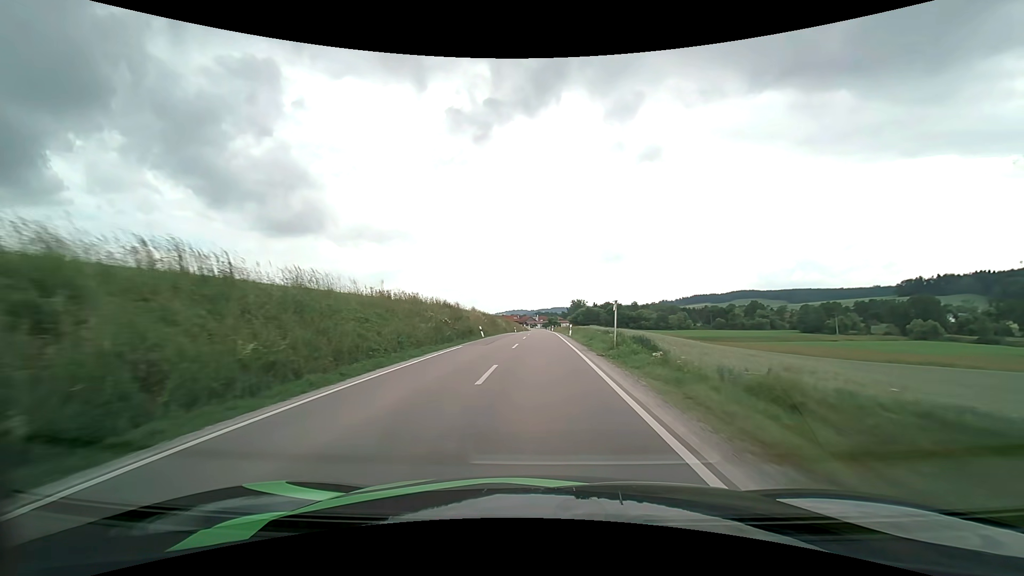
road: secondary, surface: asphalt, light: Day
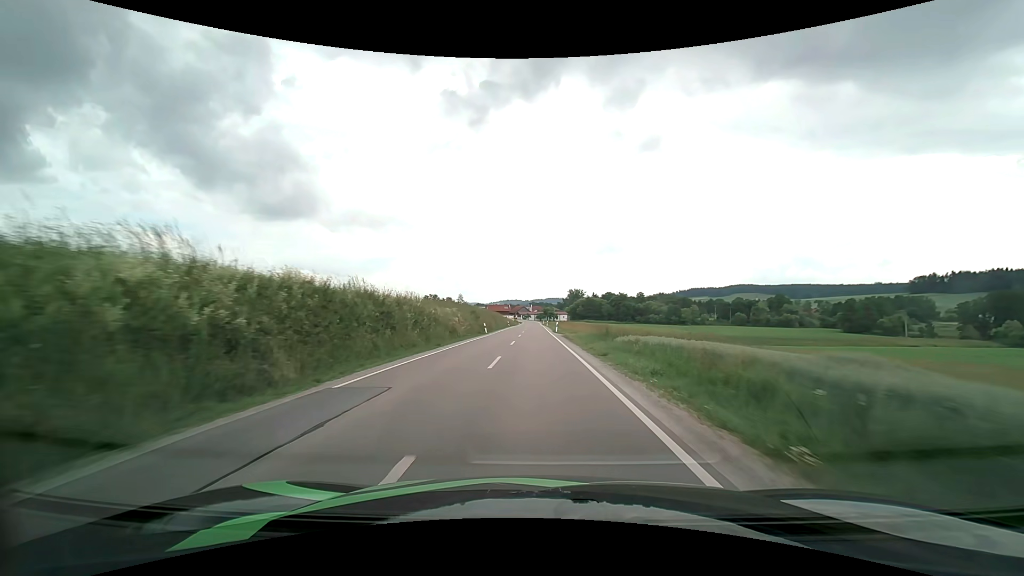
(+0.2, +45.3) m; +1°
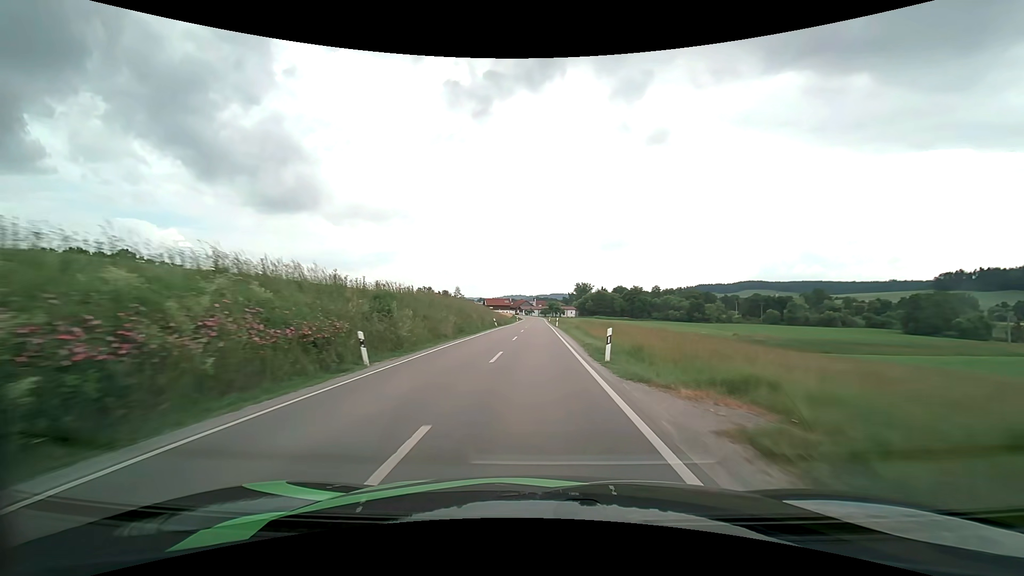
(-0.1, +35.0) m; -1°
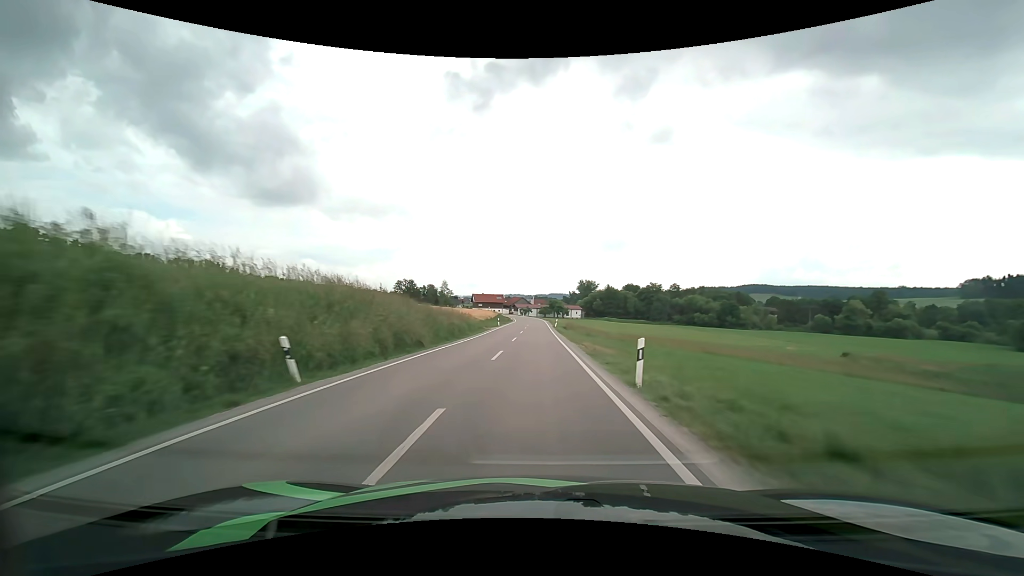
(0.0, +47.2) m; 0°
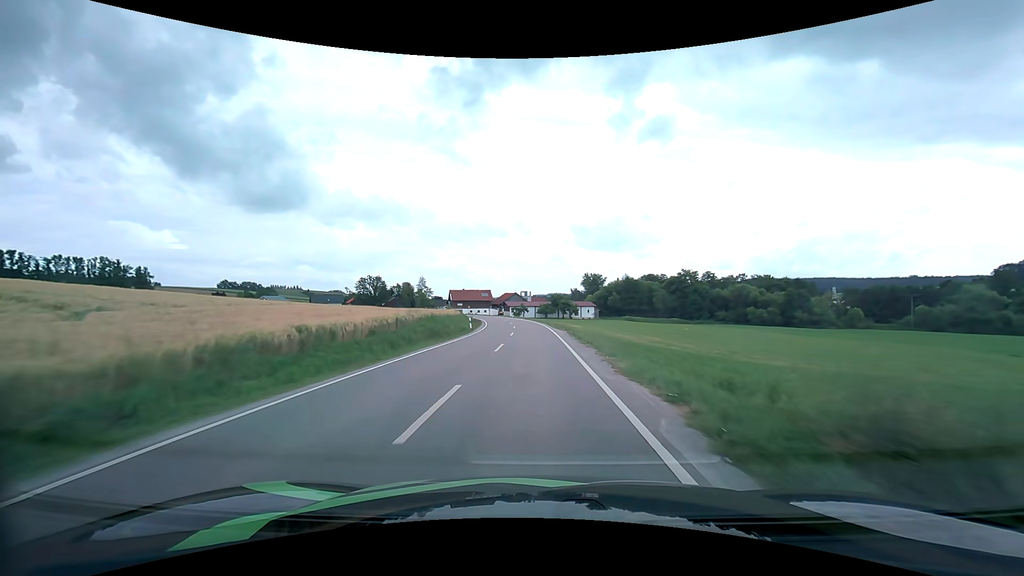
(+0.3, +58.1) m; 0°
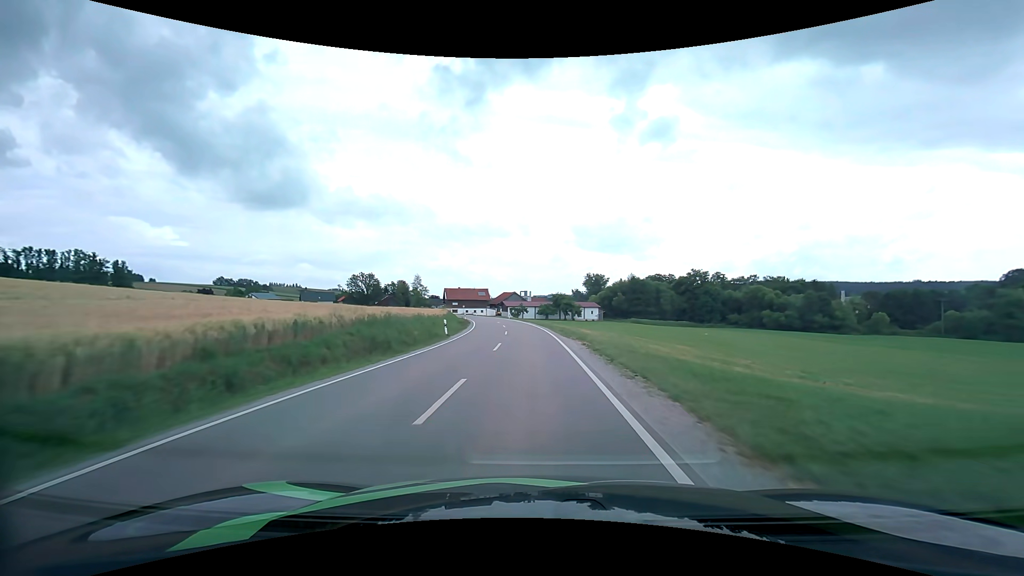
(0.0, +11.1) m; 0°
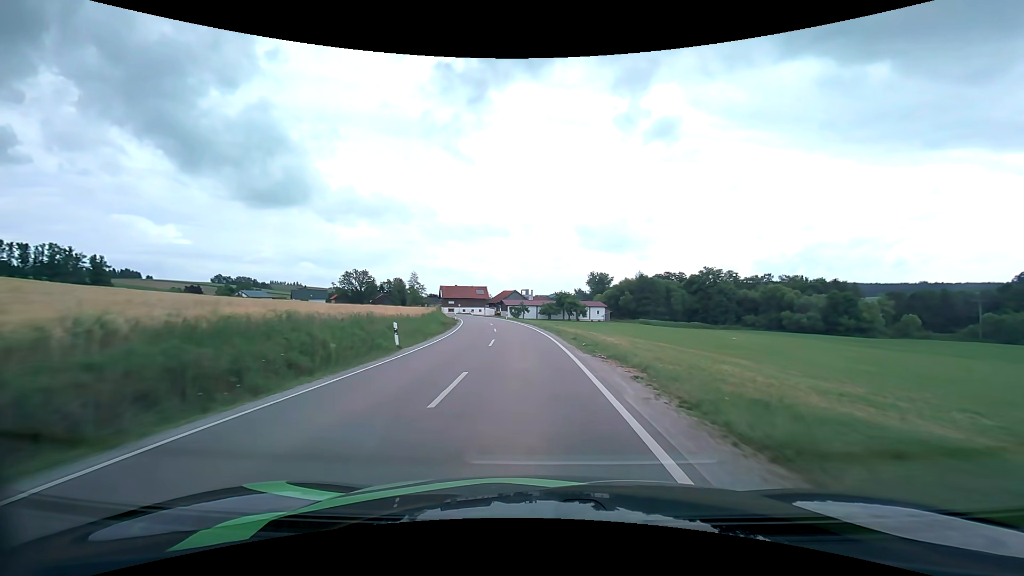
(0.0, +10.9) m; 0°
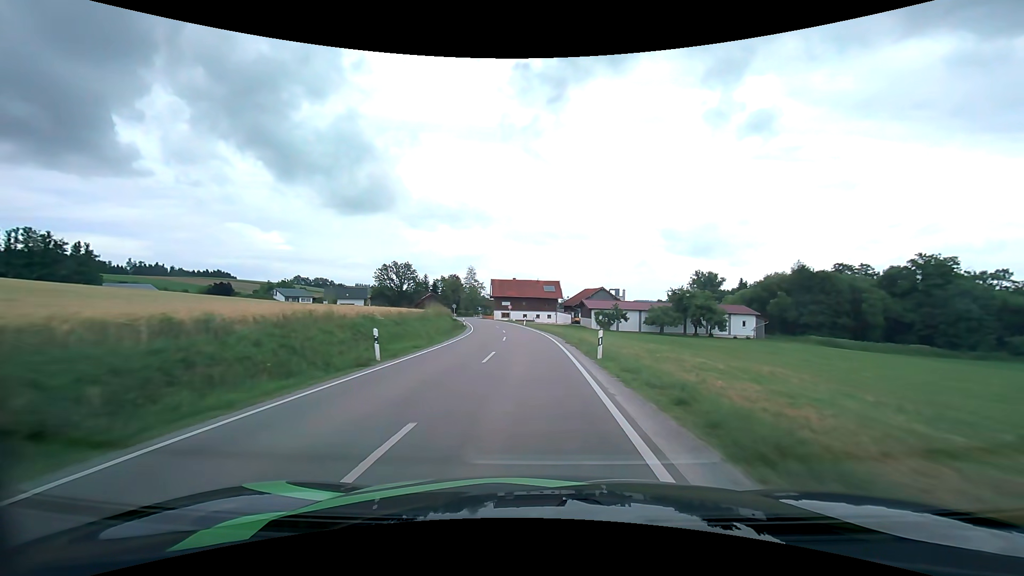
(-3.3, +53.0) m; -9°
(0, +10) (0, +20) (-1, +30) (-1, +40) (-2, +50) (-4, +60) (-5, +70) (-7, +79) (-10, +89) (-12, +99) m
